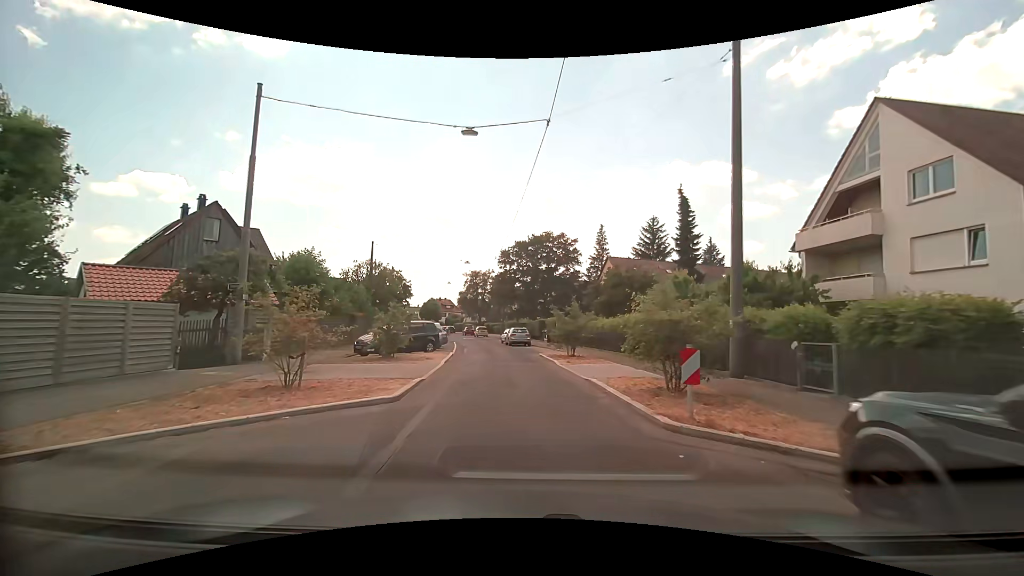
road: residential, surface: asphalt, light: Day
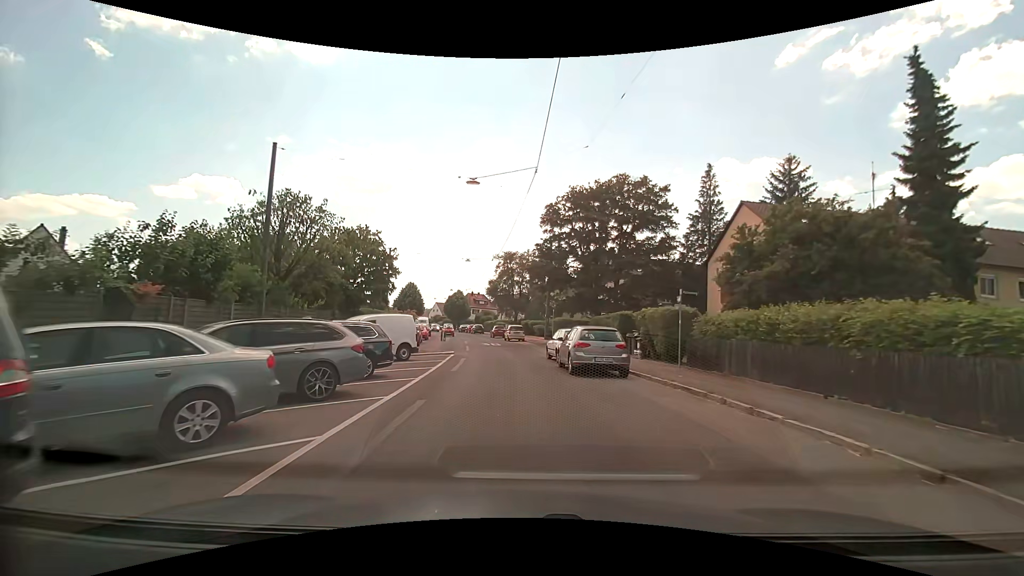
(-1.0, +24.4) m; -4°
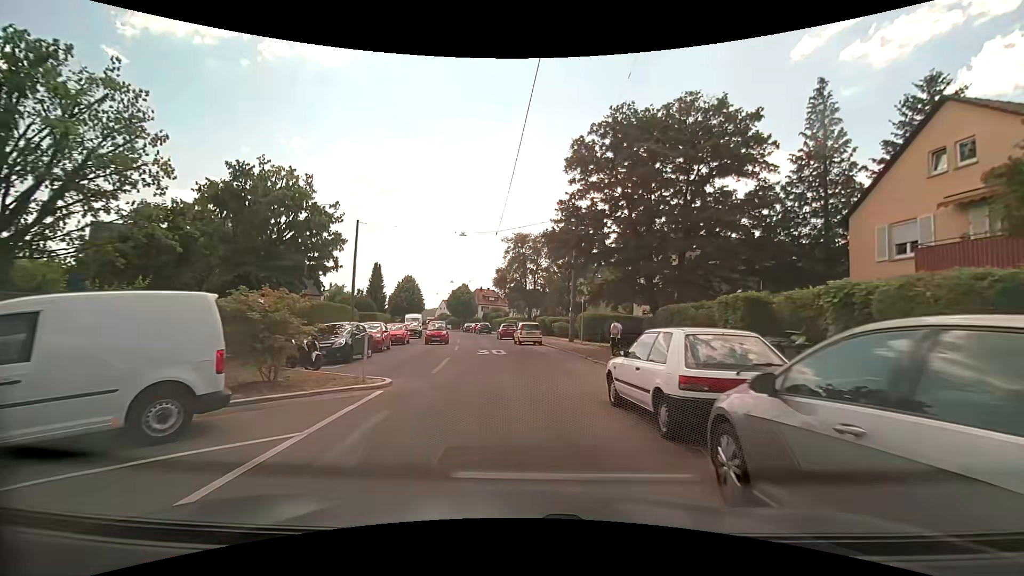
(-0.2, +13.5) m; -1°
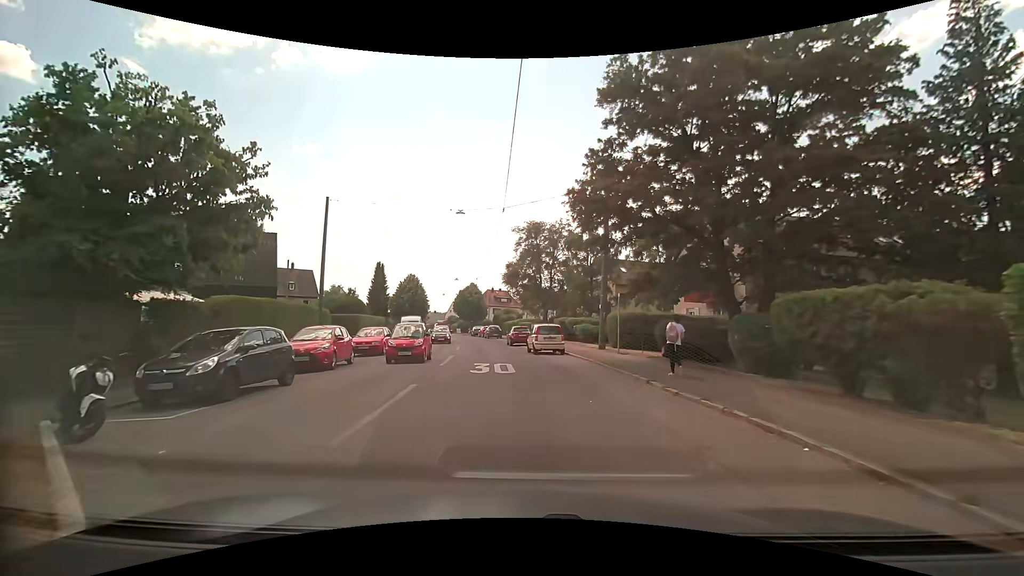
(-0.1, +8.2) m; -2°
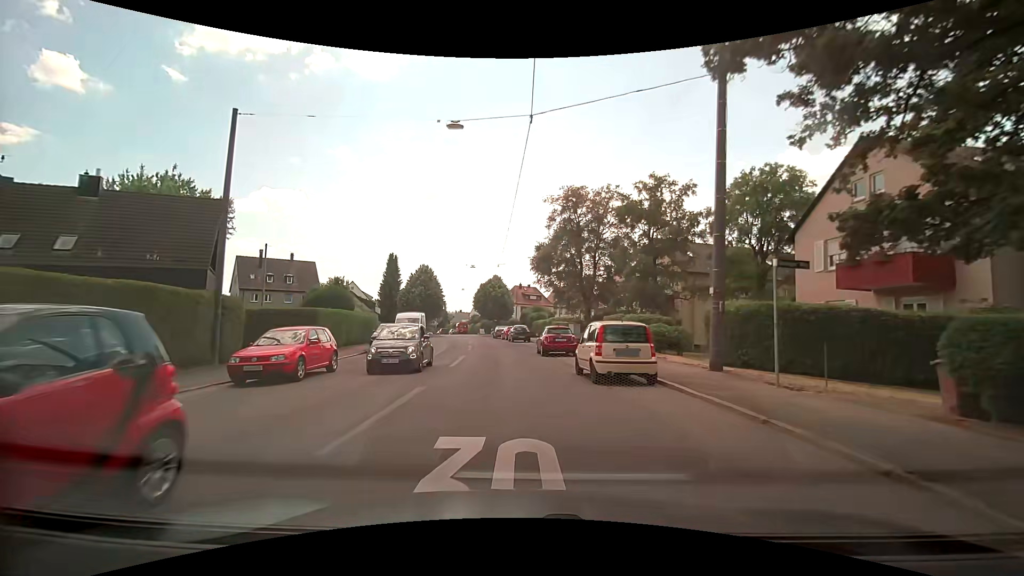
(-0.4, +12.6) m; -3°
